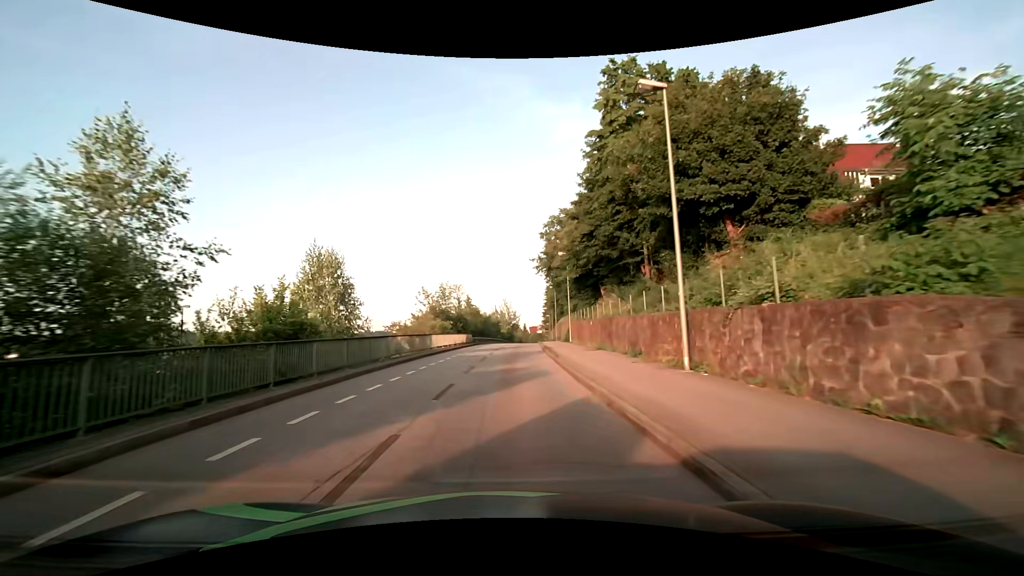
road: residential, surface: asphalt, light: Day
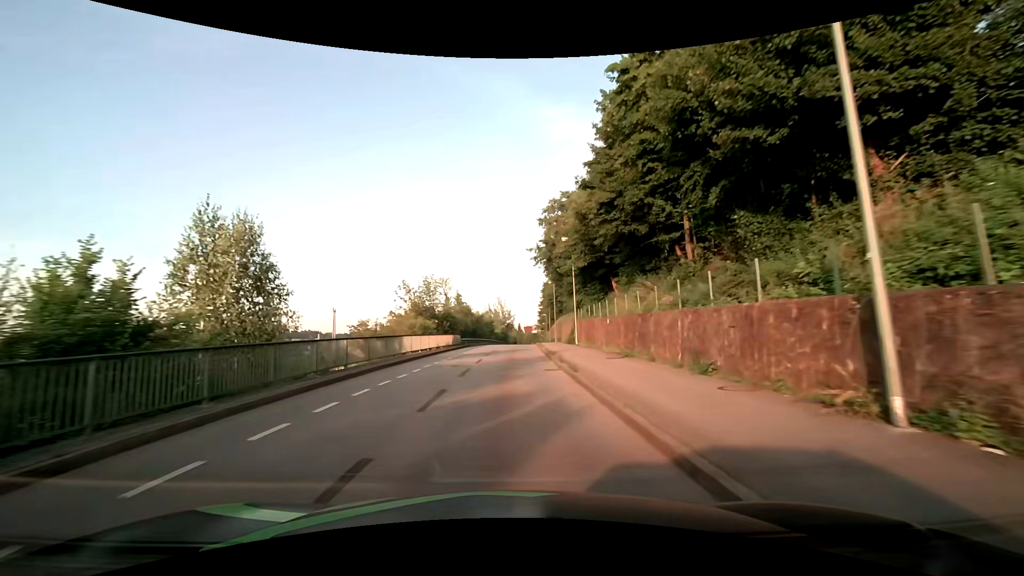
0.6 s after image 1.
(+0.1, +7.1) m; +2°
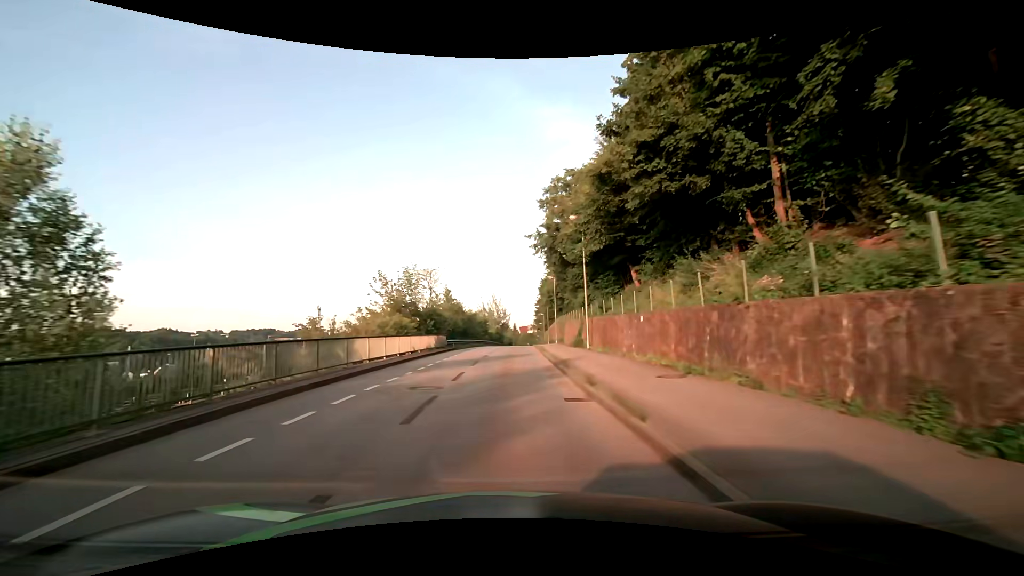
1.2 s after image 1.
(0.0, +7.1) m; 0°
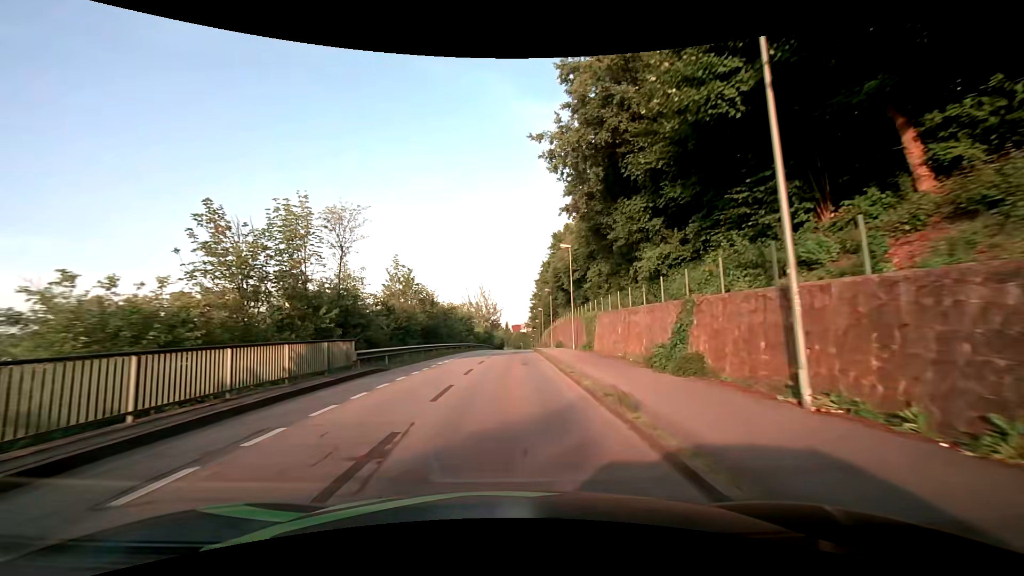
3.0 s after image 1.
(+0.1, +21.5) m; +1°
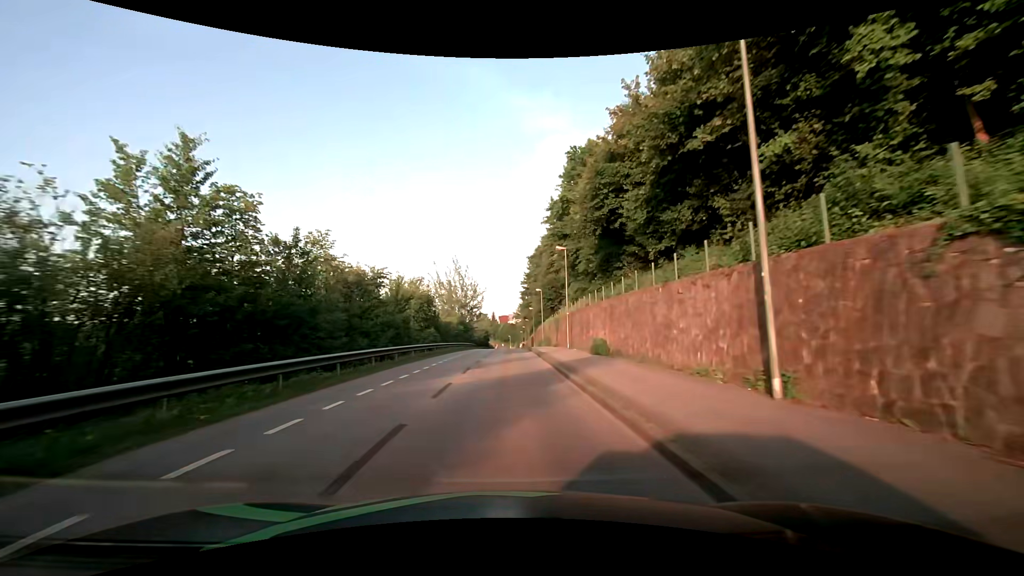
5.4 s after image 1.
(+0.5, +29.5) m; +2°
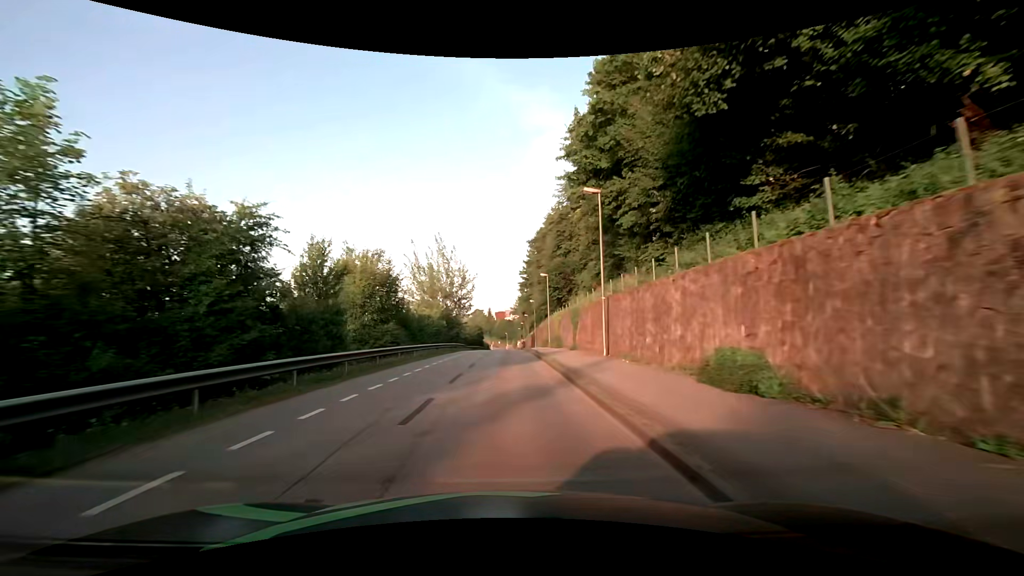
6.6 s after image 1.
(0.0, +15.3) m; 0°
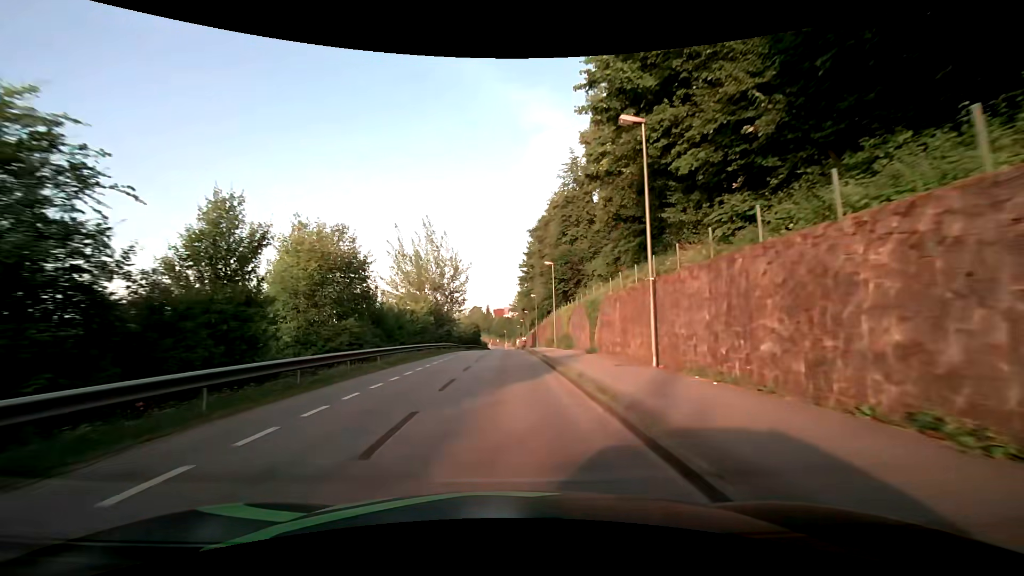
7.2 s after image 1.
(+0.1, +7.8) m; 0°
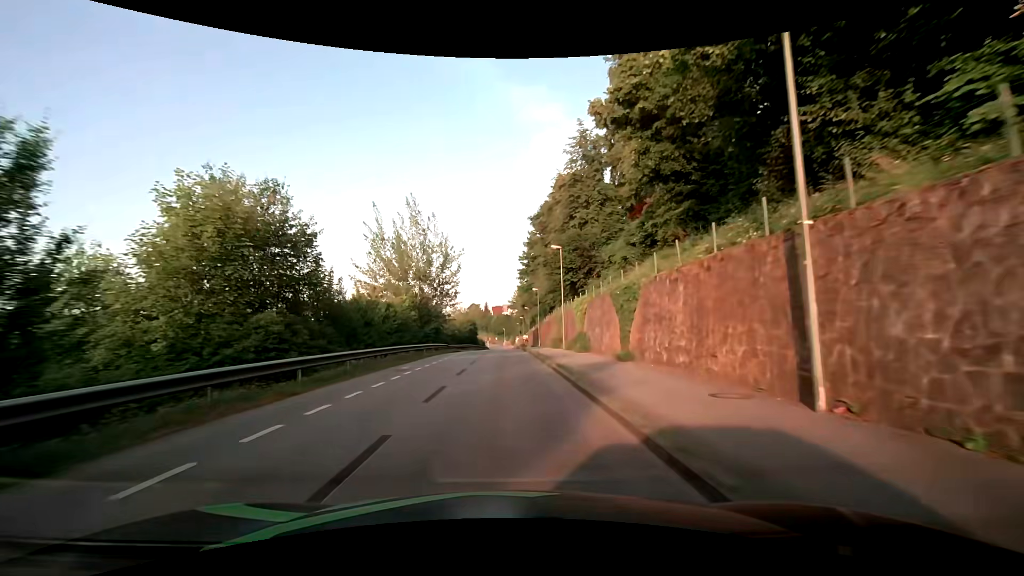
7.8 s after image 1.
(+0.1, +7.9) m; 0°
(0, +10) (0, +20) (0, +30) (0, +40) (0, +50) (0, +60) (0, +70) (0, +80) (0, +90) (-1, +100) m
